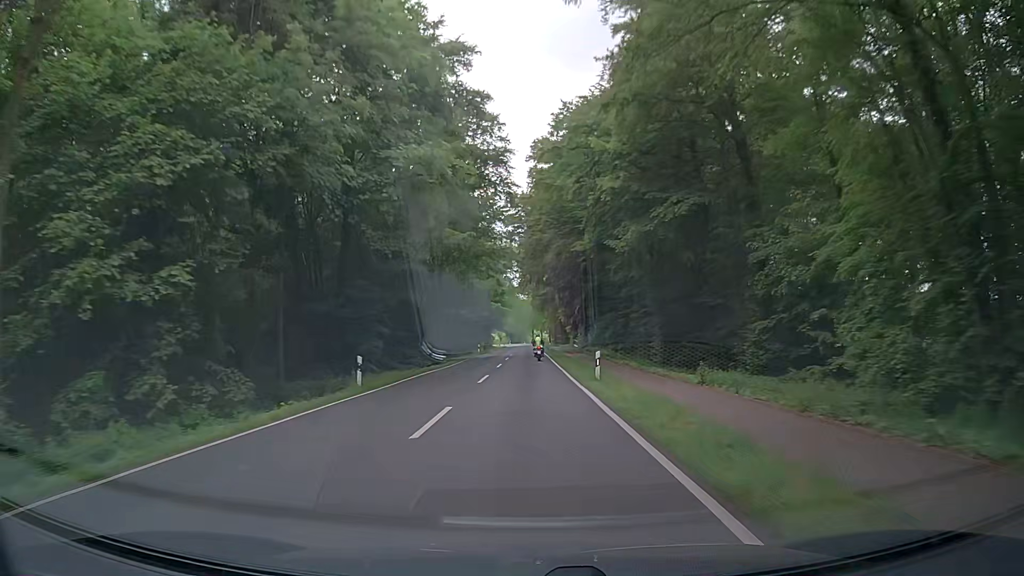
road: secondary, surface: asphalt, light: Day
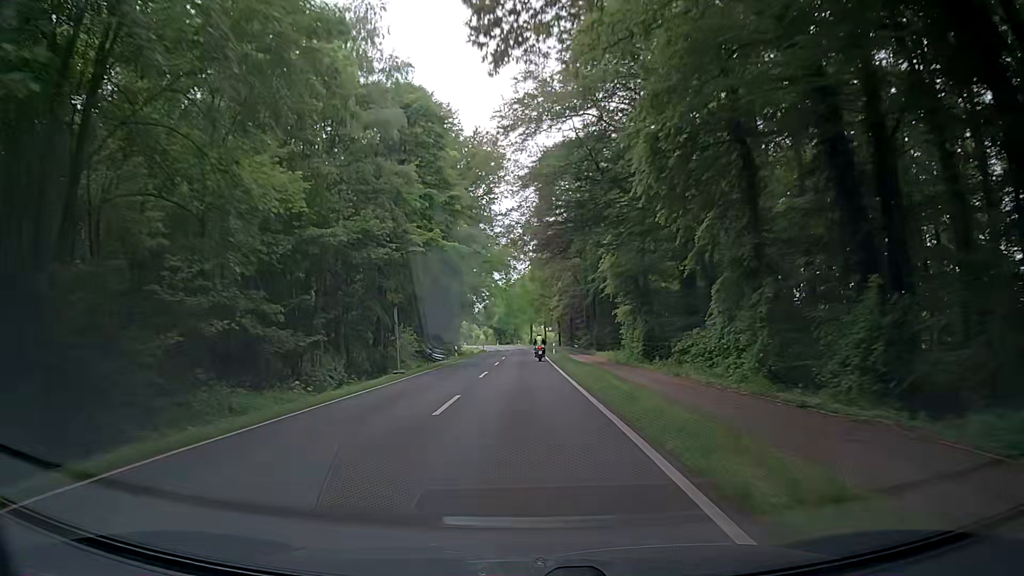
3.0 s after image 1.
(-0.2, +69.2) m; 0°
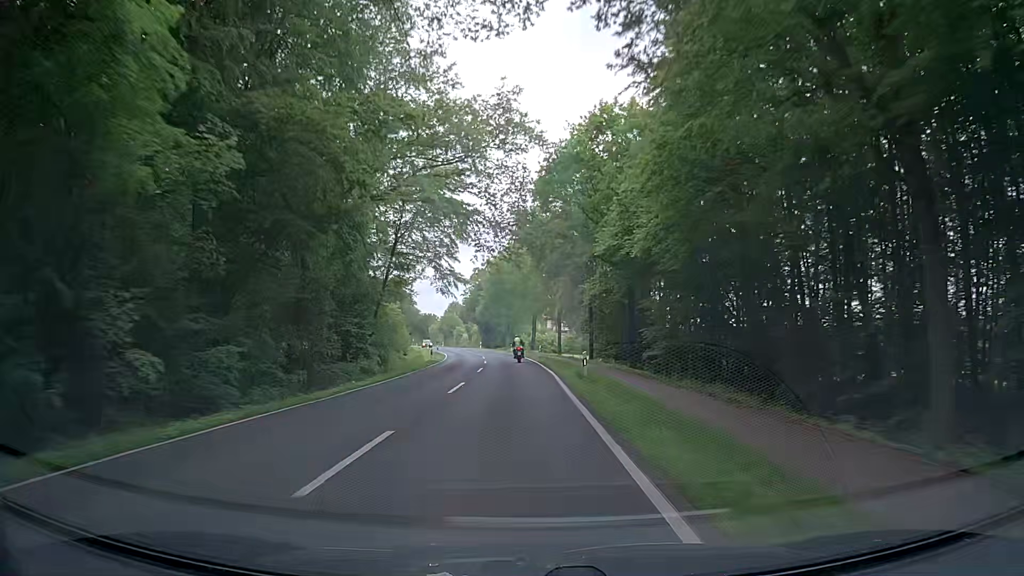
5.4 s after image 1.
(+0.6, +54.3) m; 0°
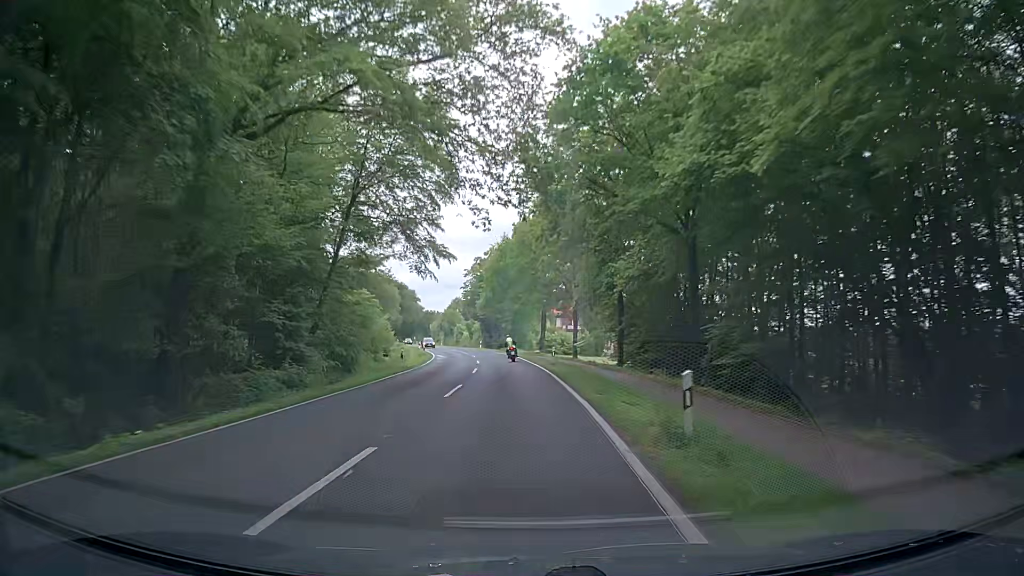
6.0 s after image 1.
(0.0, +13.5) m; 0°
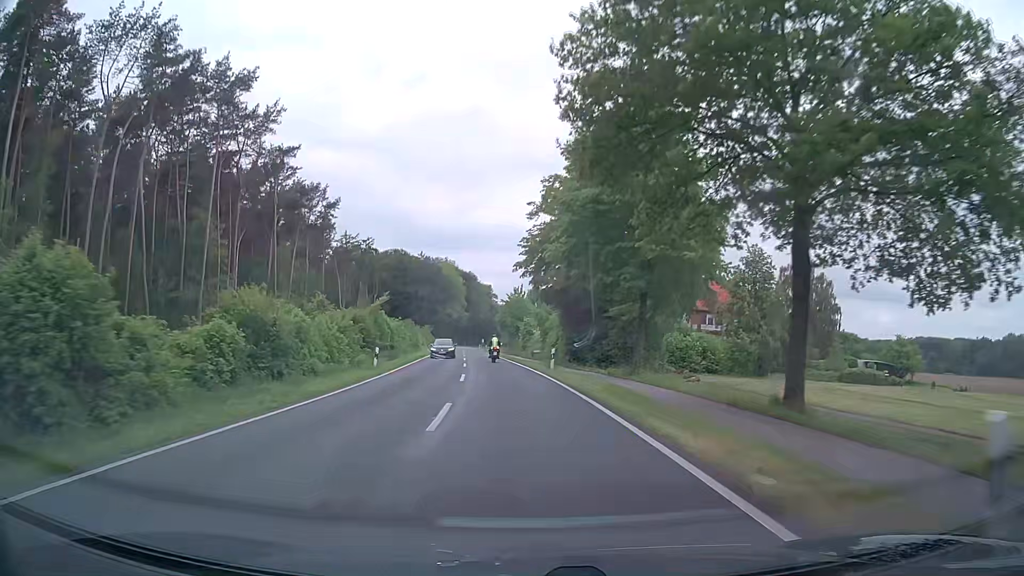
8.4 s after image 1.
(-2.4, +54.1) m; -7°
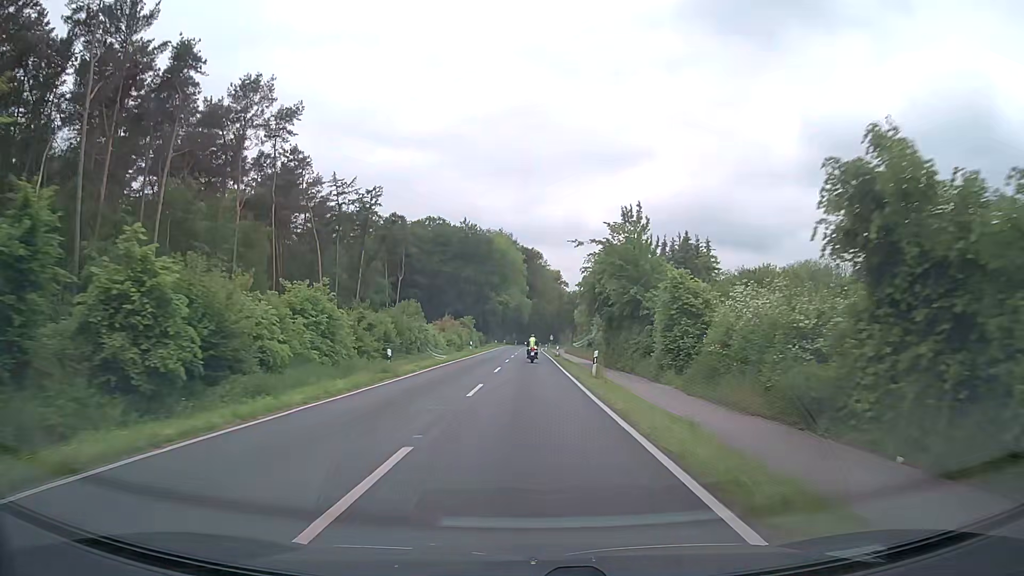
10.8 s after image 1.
(-4.0, +53.9) m; -6°
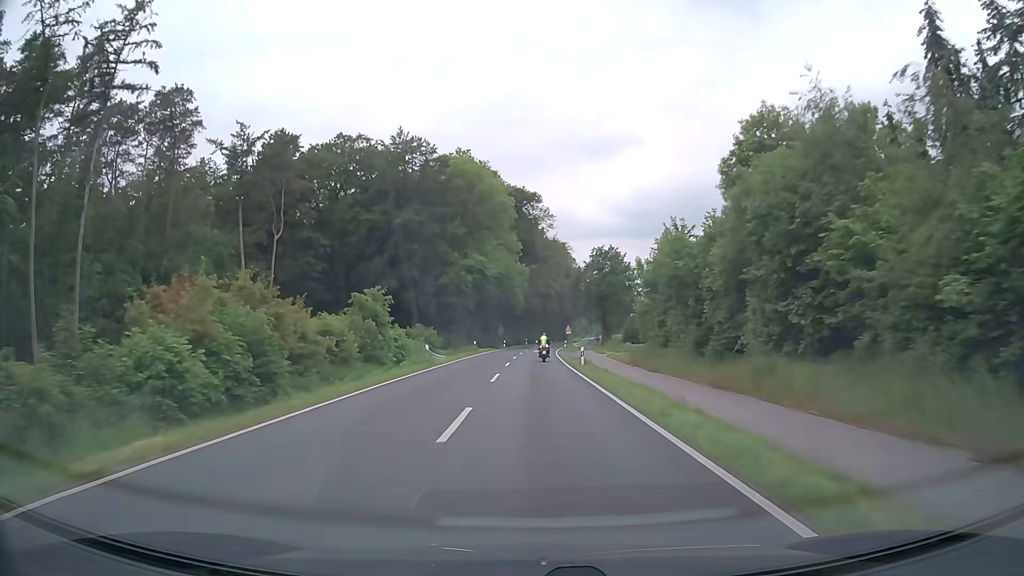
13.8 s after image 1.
(-0.3, +67.3) m; 0°
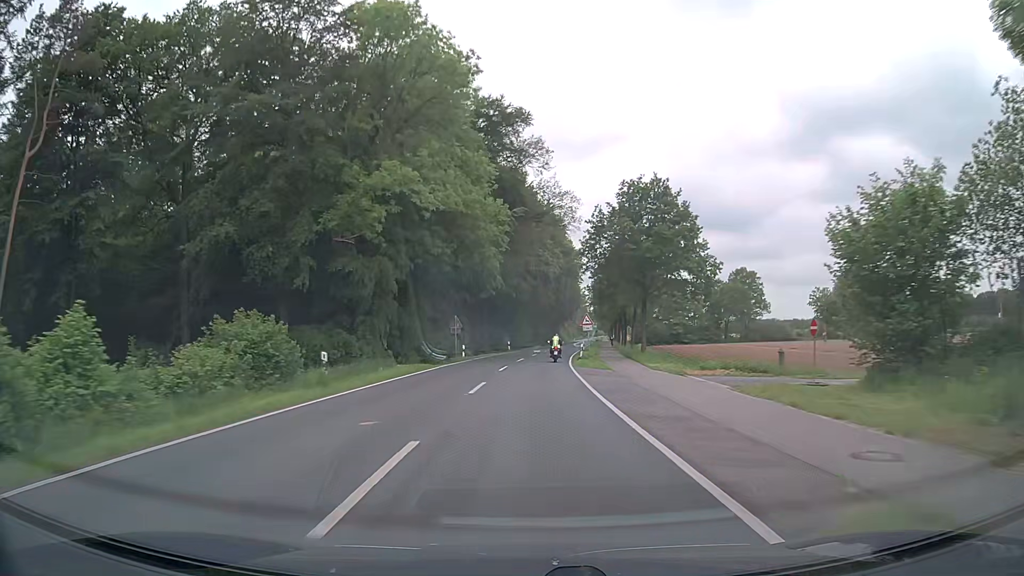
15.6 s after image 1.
(+0.3, +40.2) m; +1°
(0, +10) (0, +20) (0, +30) (+1, +40) (+1, +50) (+2, +60) (+3, +70) (+4, +80) (+5, +90) (+6, +100) m
